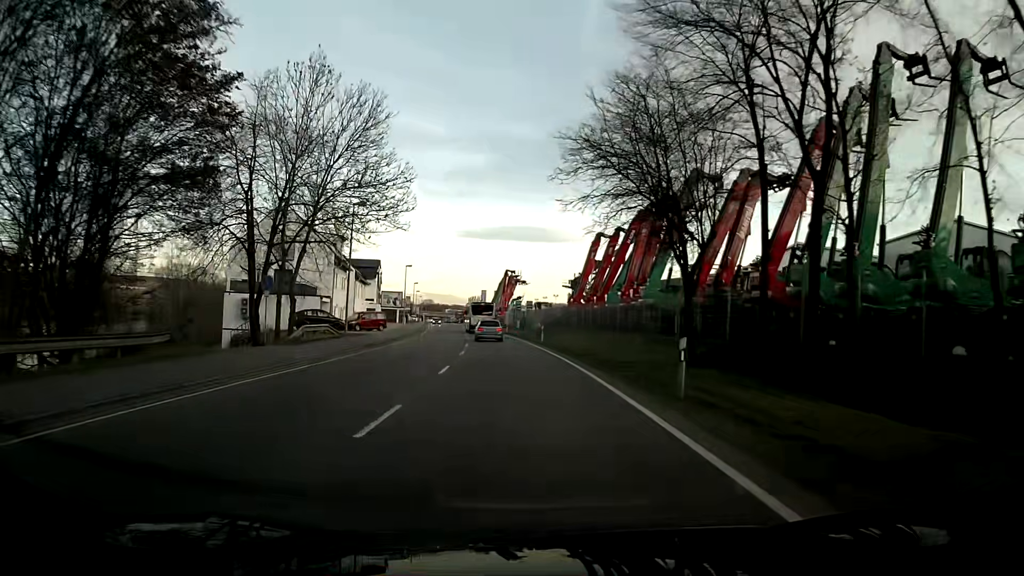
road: primary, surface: asphalt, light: Day
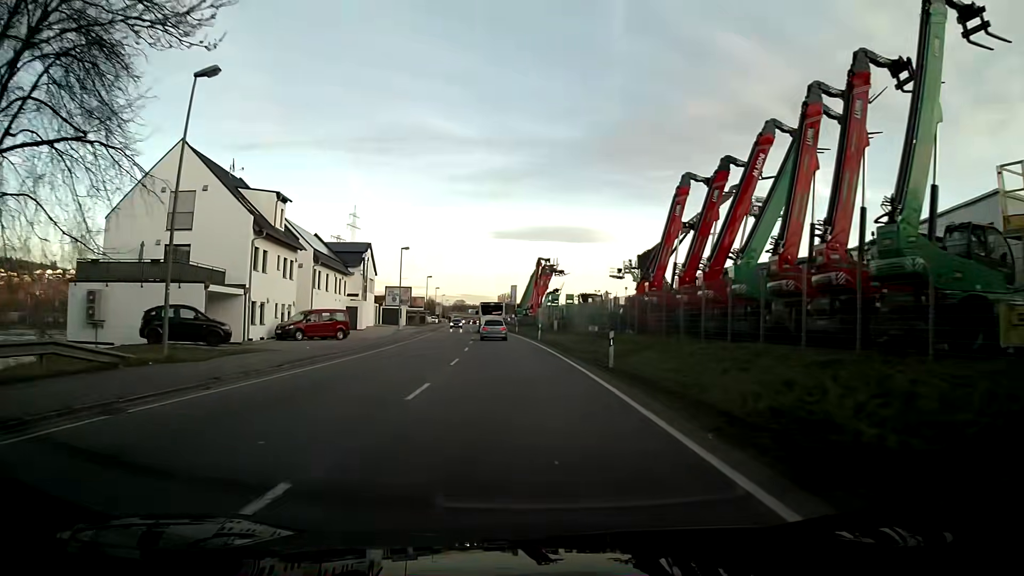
(-0.6, +23.4) m; -3°
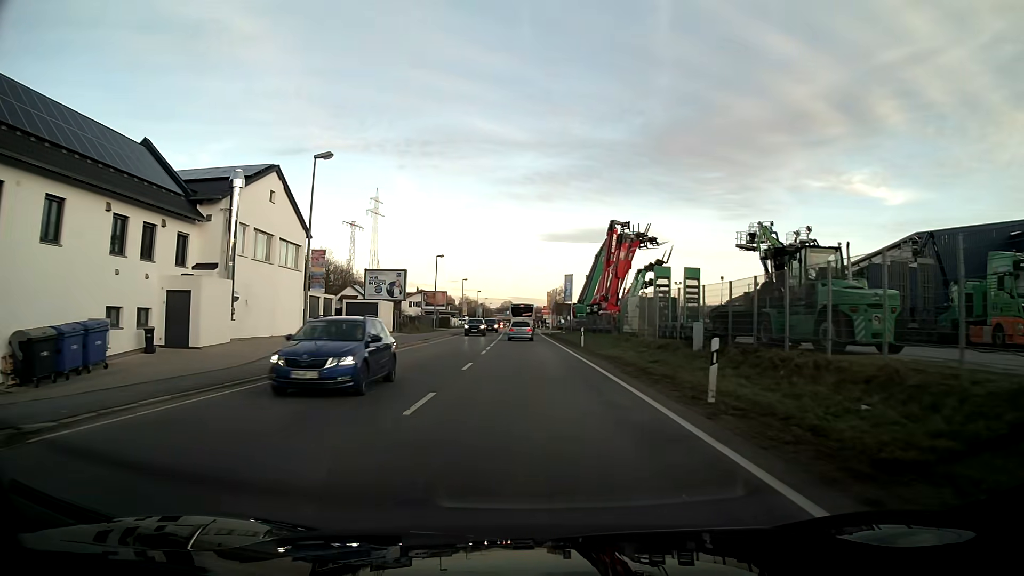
(-1.5, +38.2) m; -4°
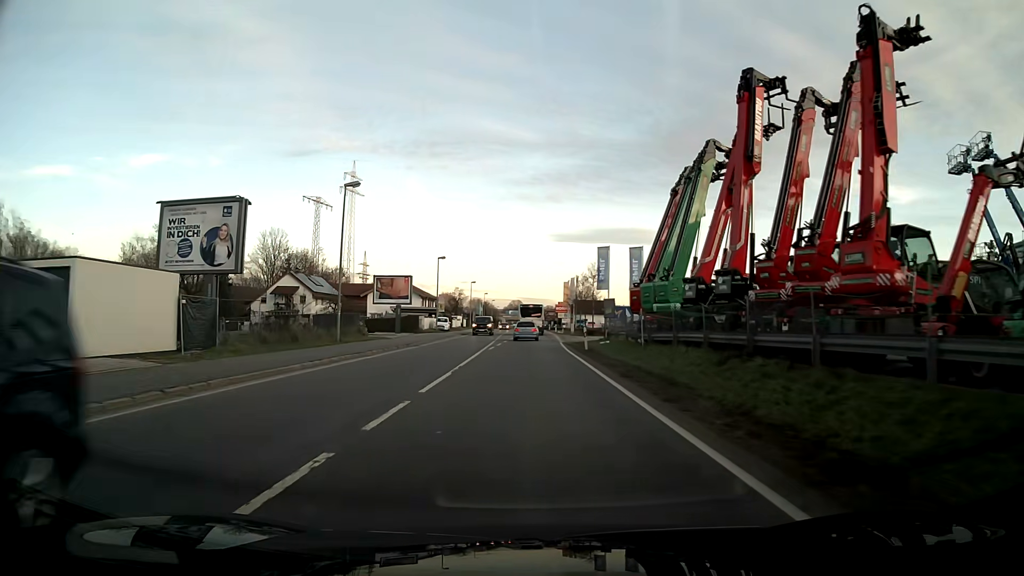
(-0.3, +37.7) m; -1°
(0, +10) (0, +20) (0, +30) (0, +40) (0, +50) (0, +60) (0, +70) (0, +80) (0, +90) (0, +100) m
